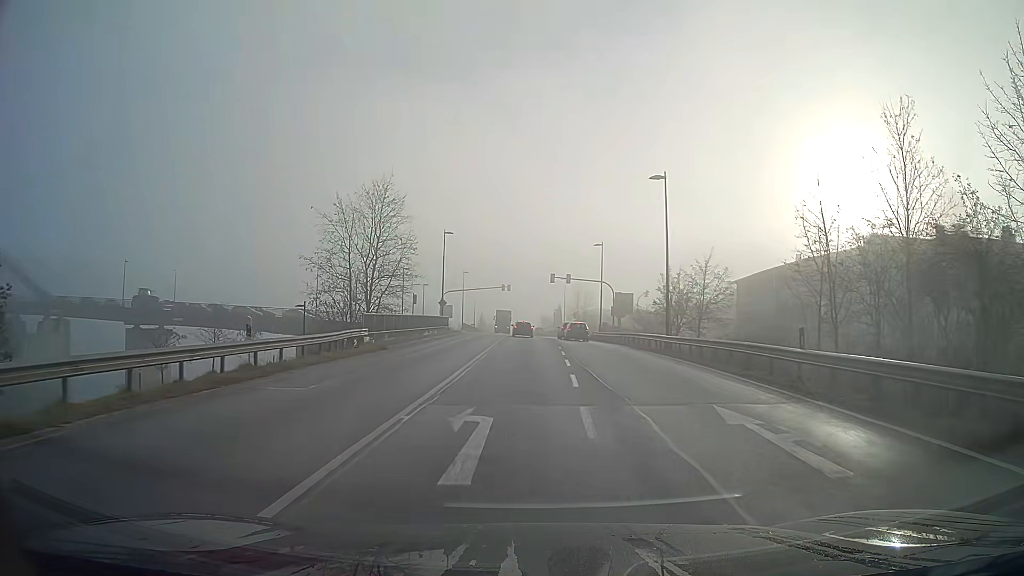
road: primary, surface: asphalt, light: Day
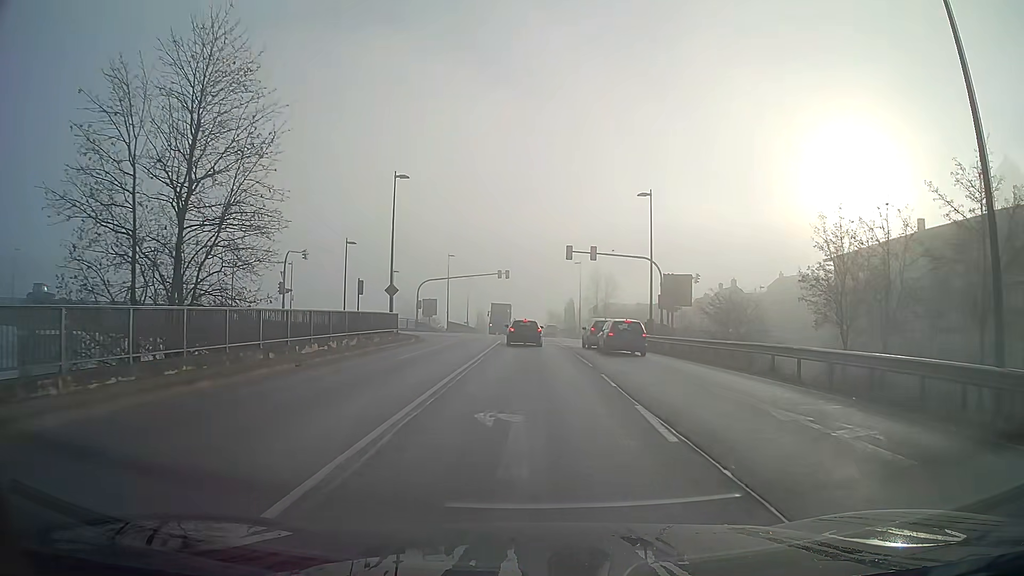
(-0.1, +24.1) m; 0°
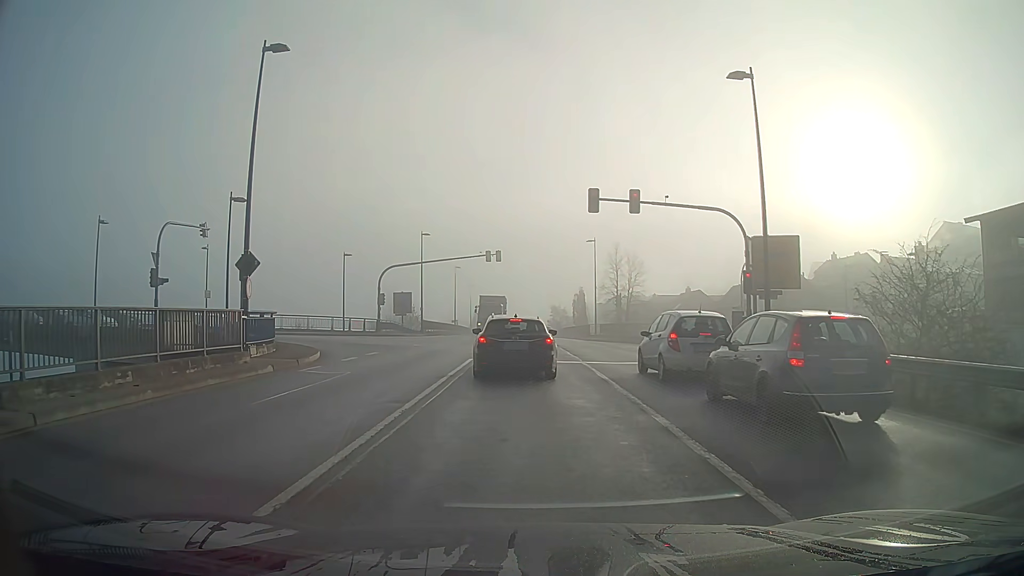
(0.0, +19.1) m; 0°
(0, +10) (0, +20) (-2, +30) (-8, +37) (-17, +41) (-27, +41) (-37, +41) (-47, +41) (-57, +41) (-67, +40) m
